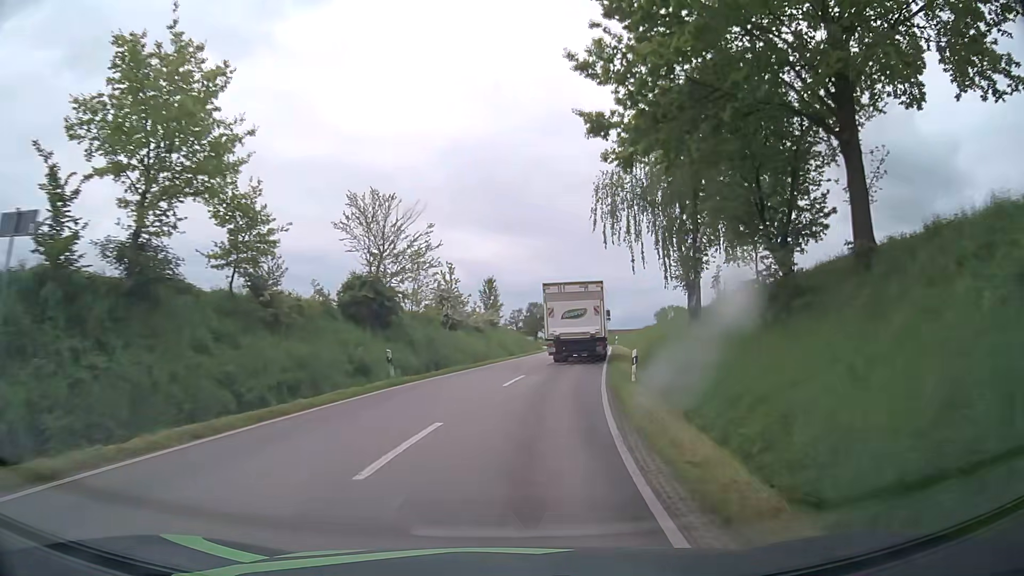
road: tertiary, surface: asphalt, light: Day
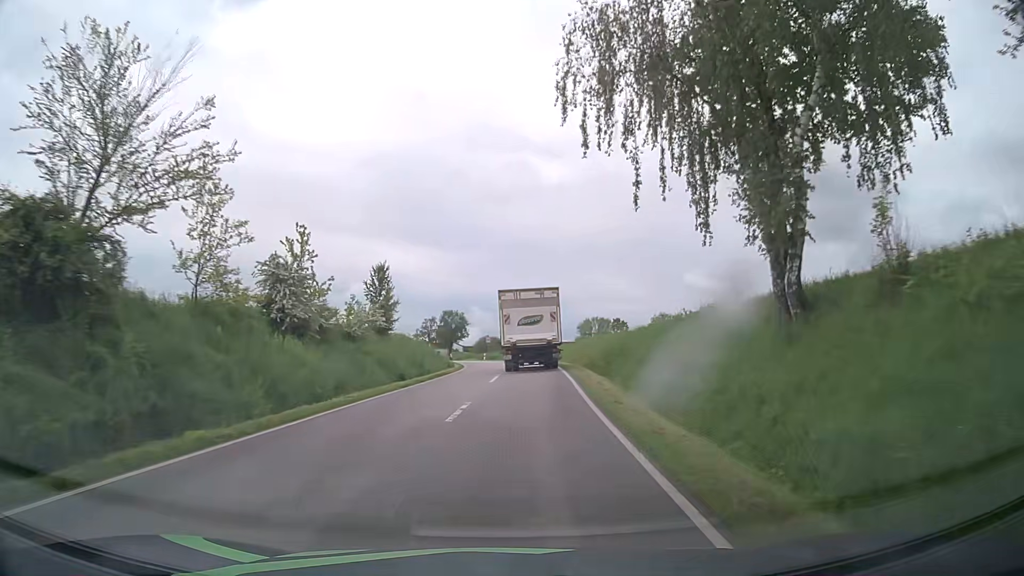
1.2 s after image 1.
(+1.1, +18.4) m; +7°
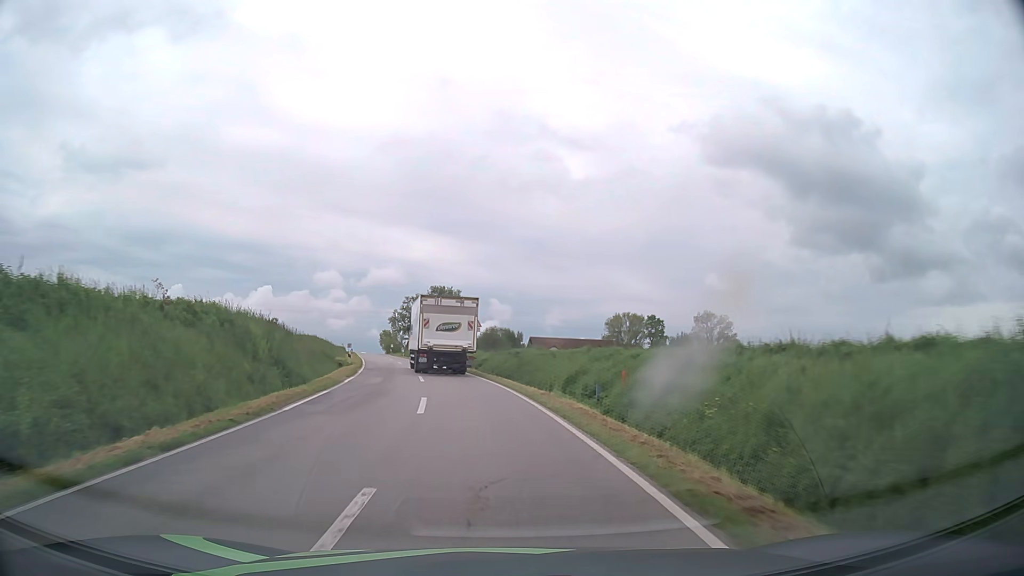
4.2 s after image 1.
(+1.0, +45.5) m; -1°
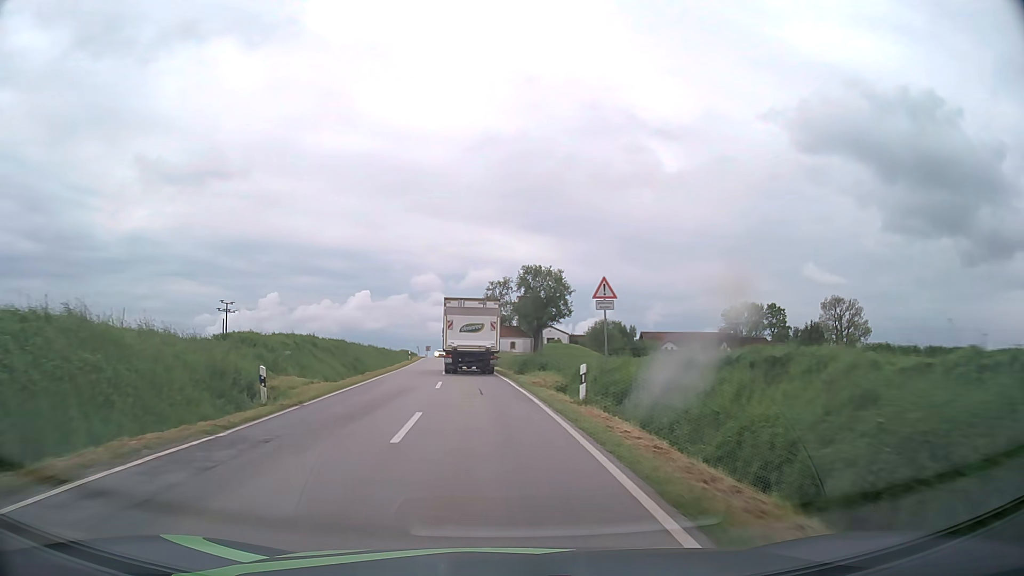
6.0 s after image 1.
(-2.0, +28.0) m; -9°
(0, +10) (-1, +20) (-2, +30) (-2, +40) (-3, +50) (-4, +60) (-5, +70) (-6, +80) (-7, +90) (-8, +100) m
